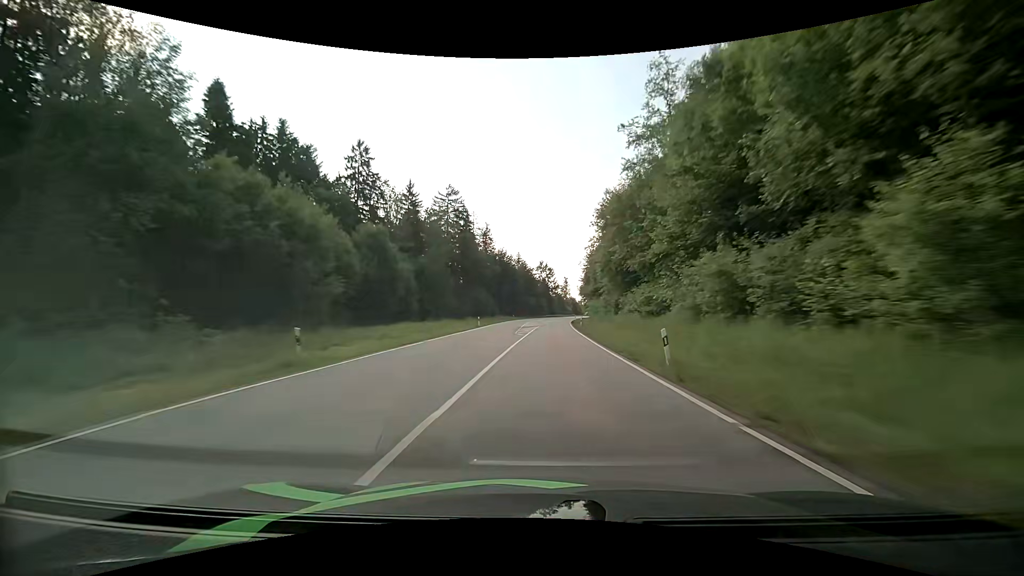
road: primary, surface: asphalt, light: Day
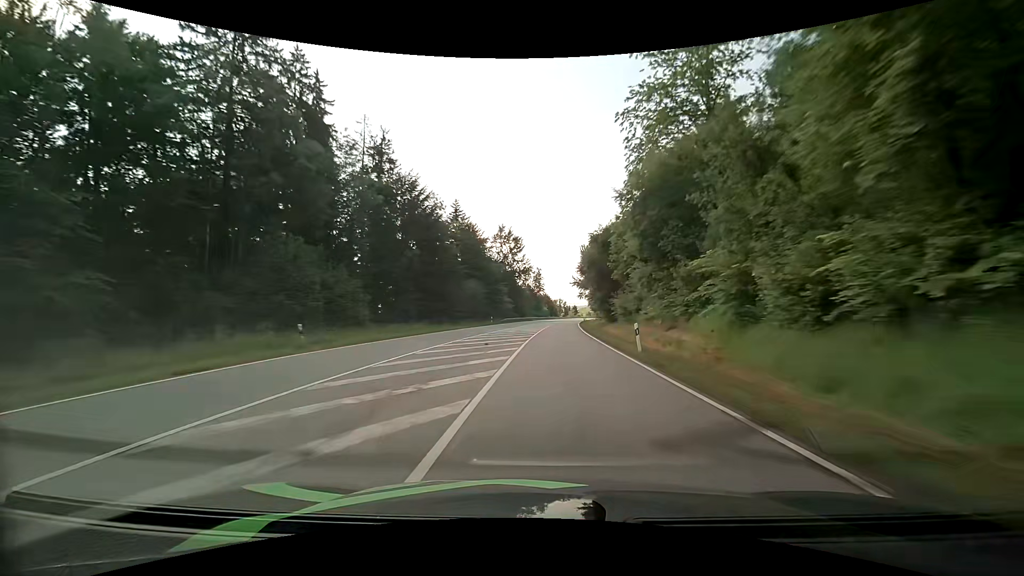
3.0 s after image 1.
(+2.9, +84.8) m; +4°
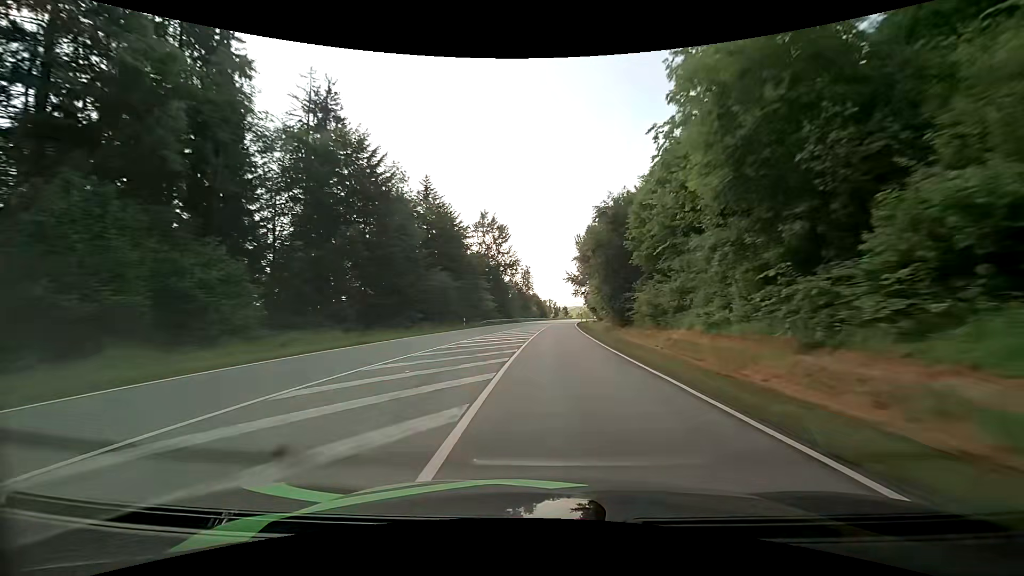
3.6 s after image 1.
(+0.2, +16.9) m; +1°
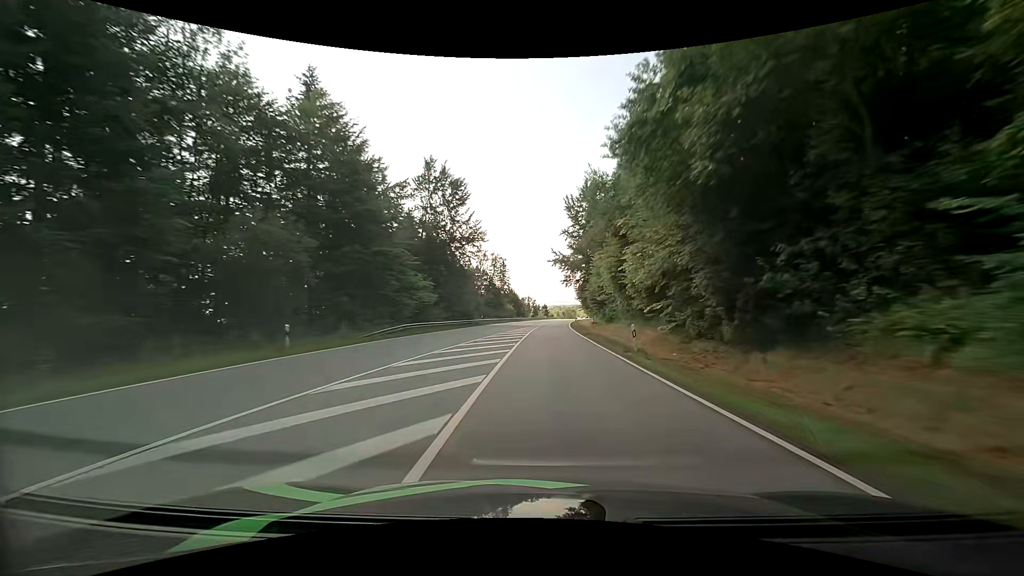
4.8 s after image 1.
(+0.8, +33.9) m; +3°
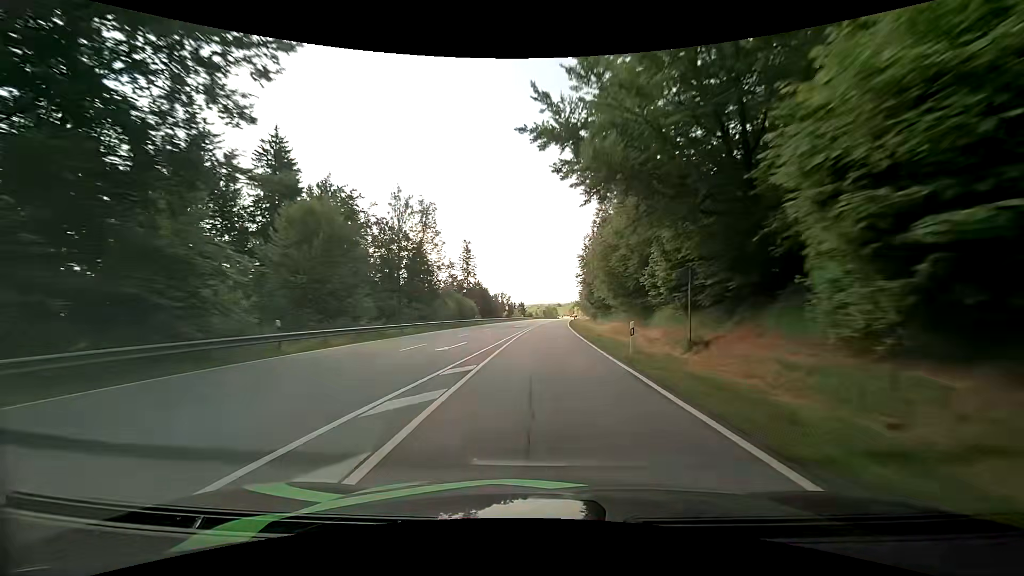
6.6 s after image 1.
(+1.2, +51.4) m; +3°
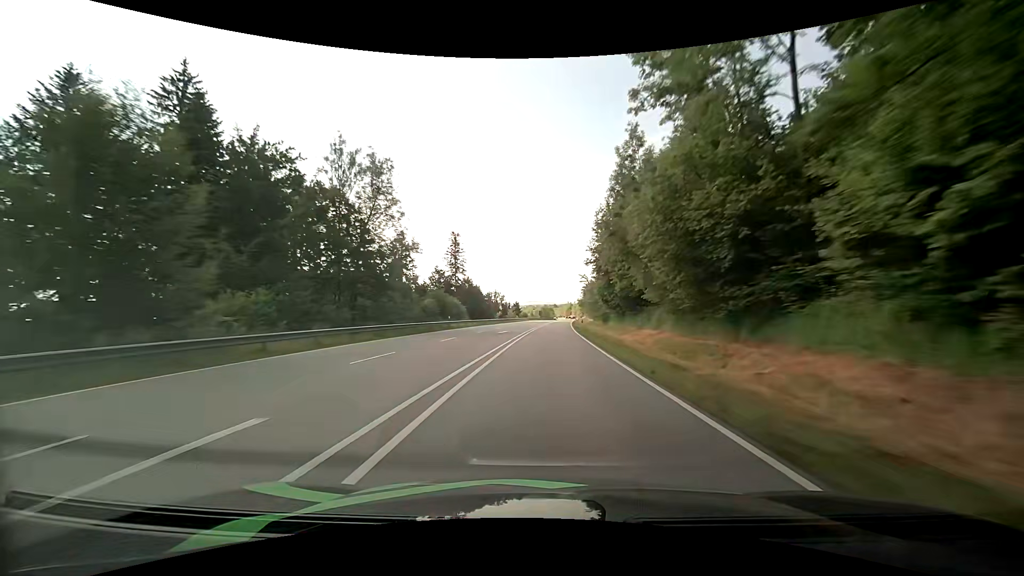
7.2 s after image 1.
(+0.1, +17.3) m; 0°
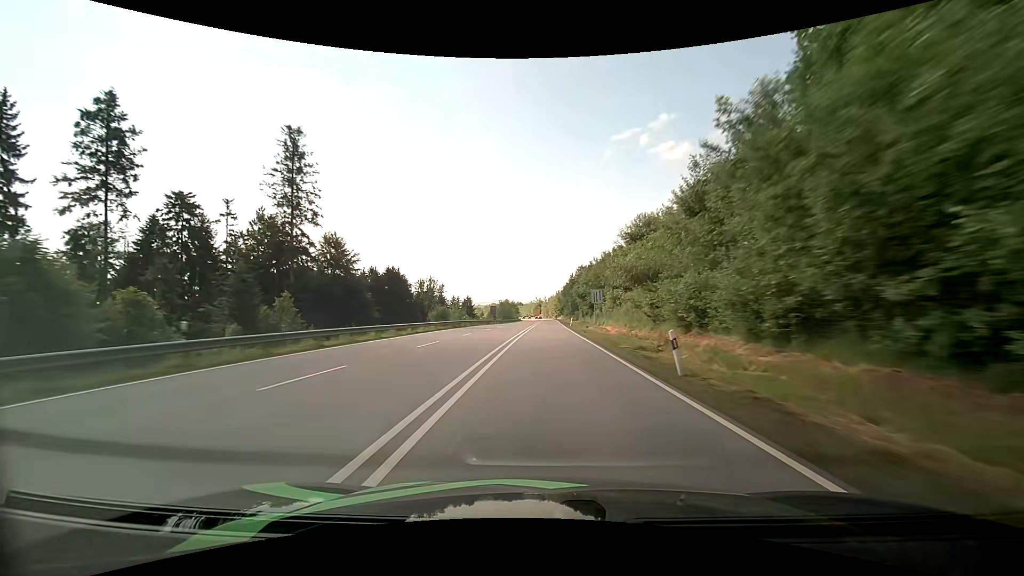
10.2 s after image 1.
(+3.4, +89.0) m; +4°
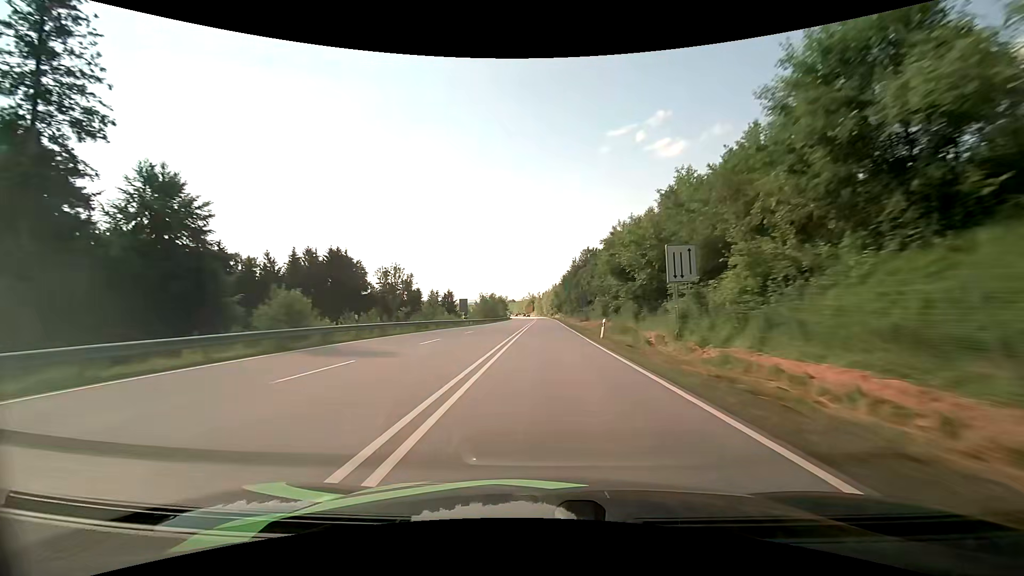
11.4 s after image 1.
(+0.3, +35.5) m; +1°
(0, +10) (0, +20) (0, +30) (0, +40) (0, +50) (0, +60) (+1, +70) (+1, +80) (+1, +90) (+1, +100) m
